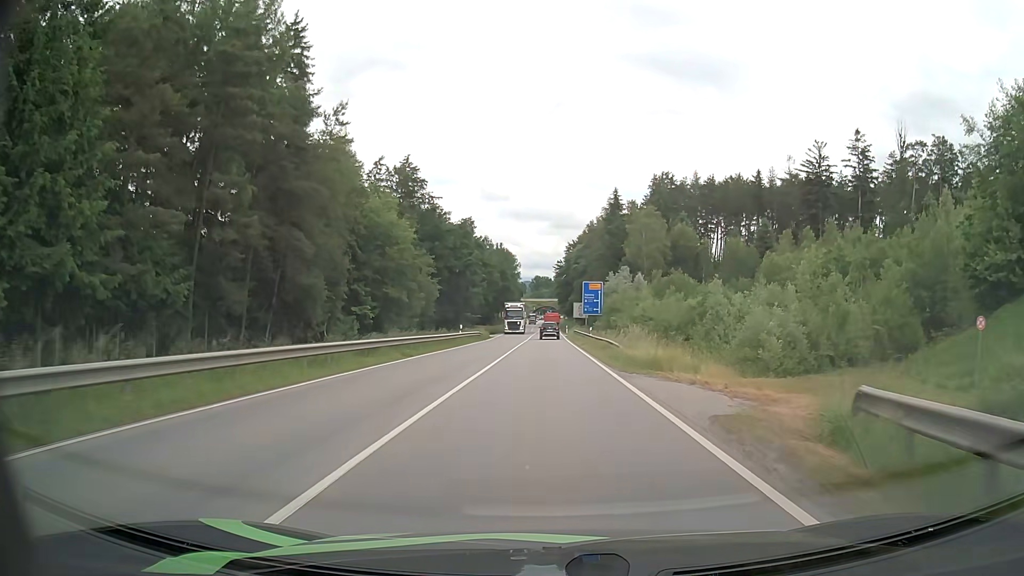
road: secondary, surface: asphalt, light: Day
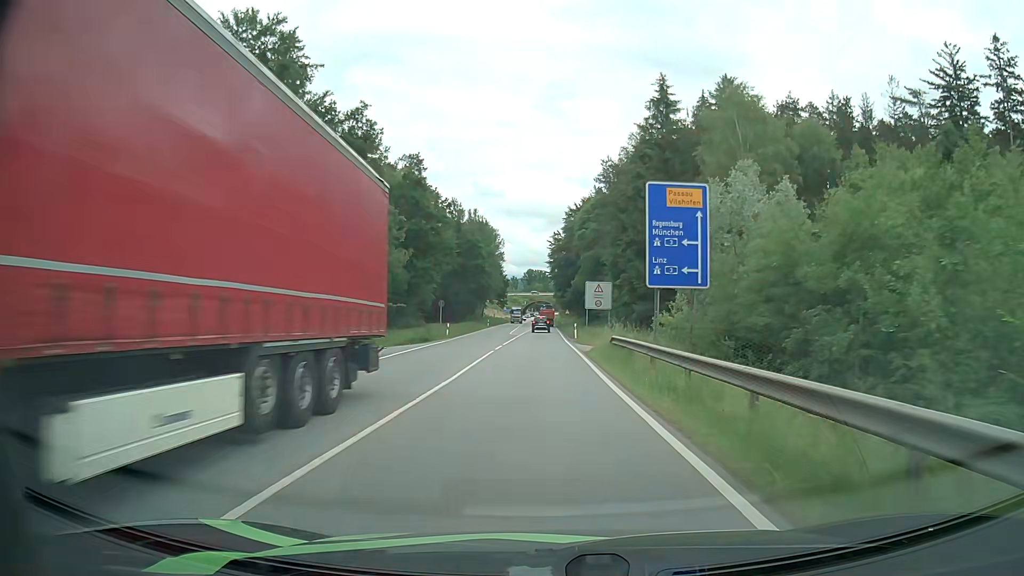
(+0.5, +48.0) m; +1°
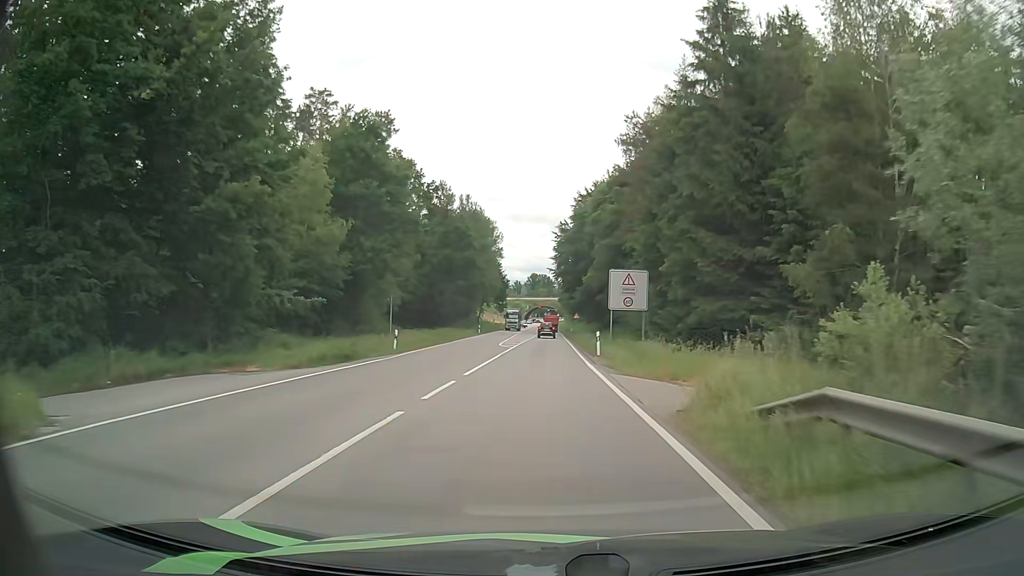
(-0.1, +18.9) m; -1°
(0, +10) (0, +20) (0, +30) (0, +40) (0, +50) (0, +60) (+1, +70) (+1, +80) (+1, +90) (+1, +100) m
